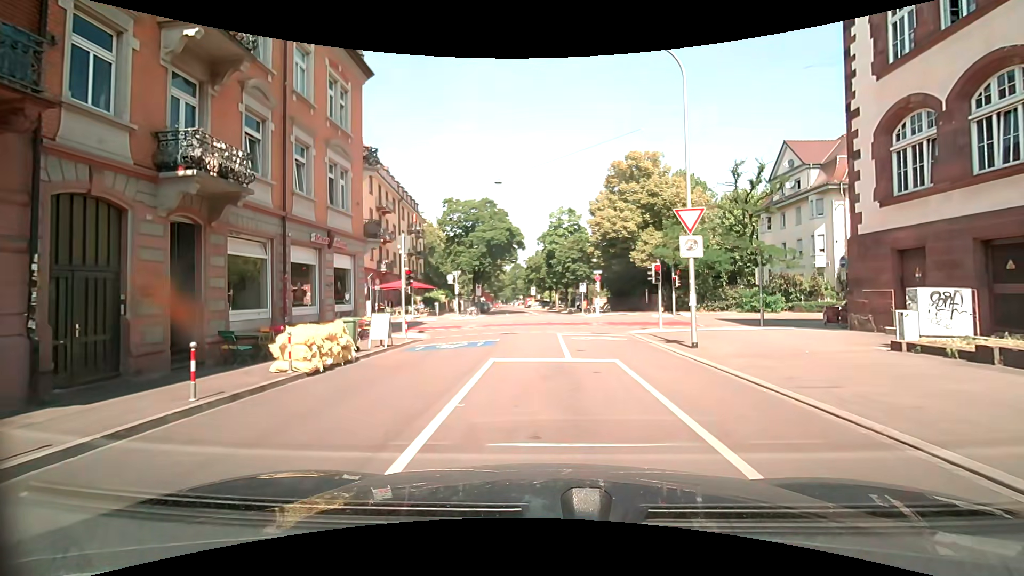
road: residential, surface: asphalt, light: Day
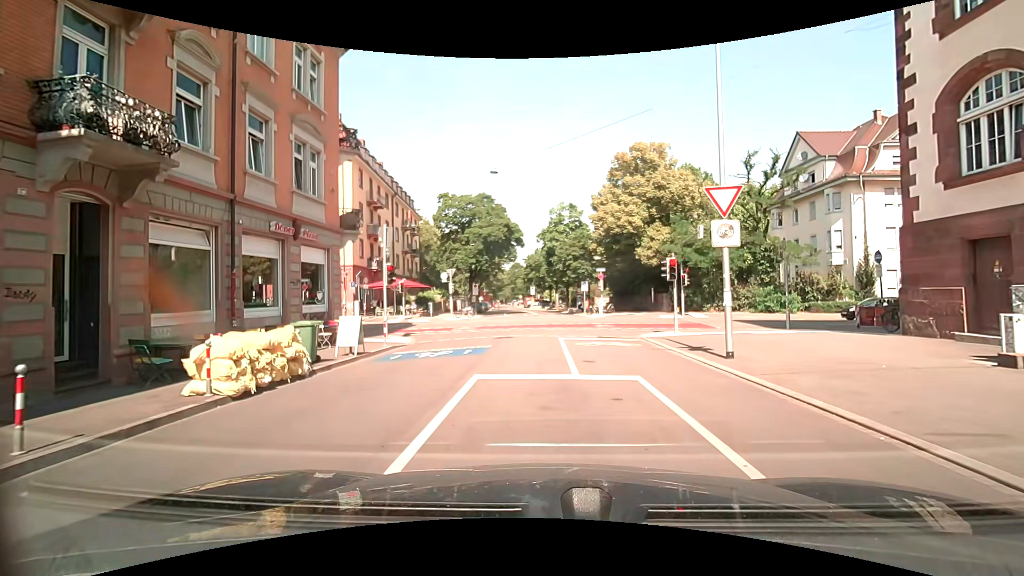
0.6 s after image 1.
(-0.1, +2.6) m; -2°
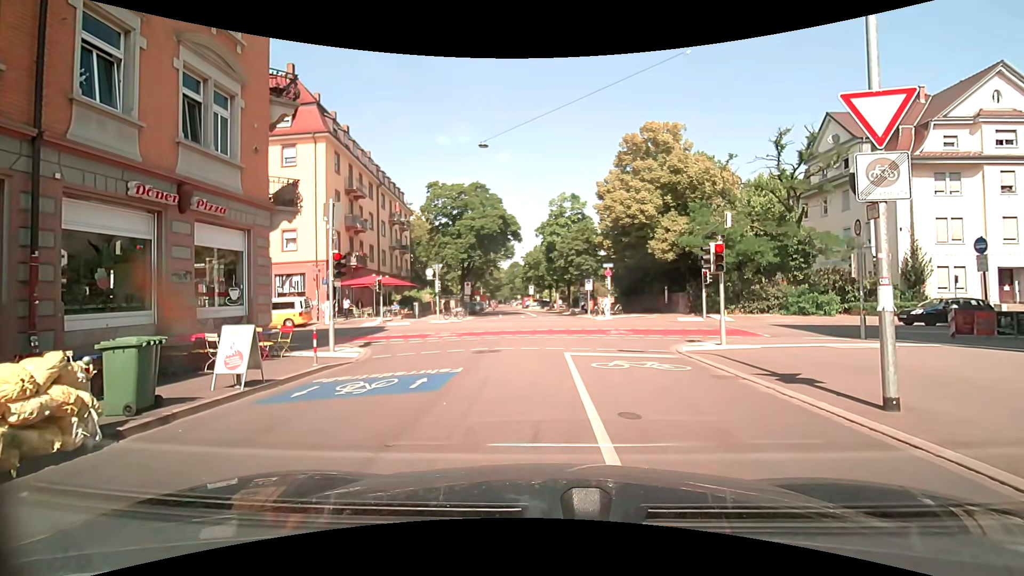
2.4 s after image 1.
(+0.1, +5.0) m; 0°
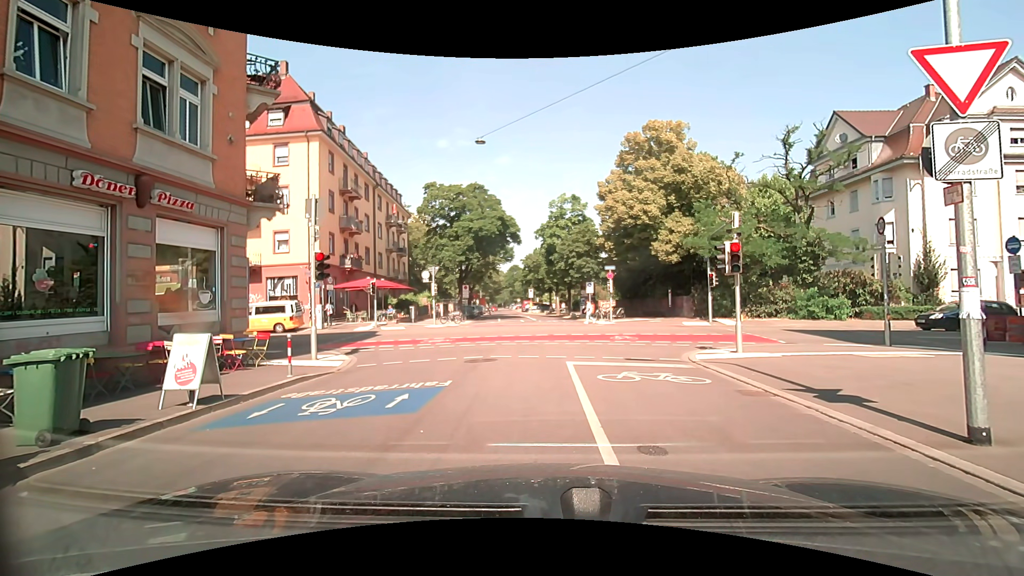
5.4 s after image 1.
(0.0, +1.2) m; 0°
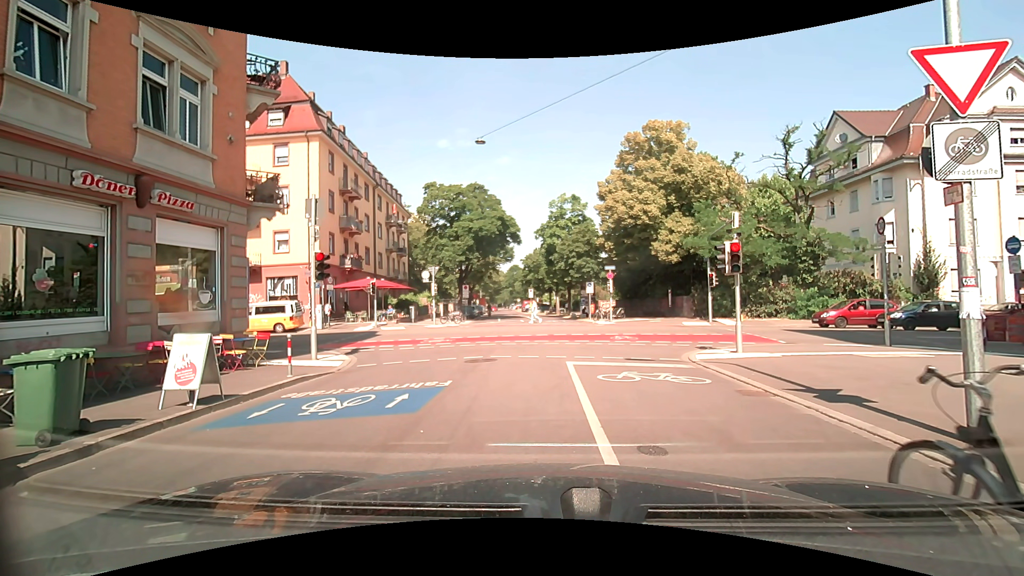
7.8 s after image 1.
(0.0, 0.0) m; 0°
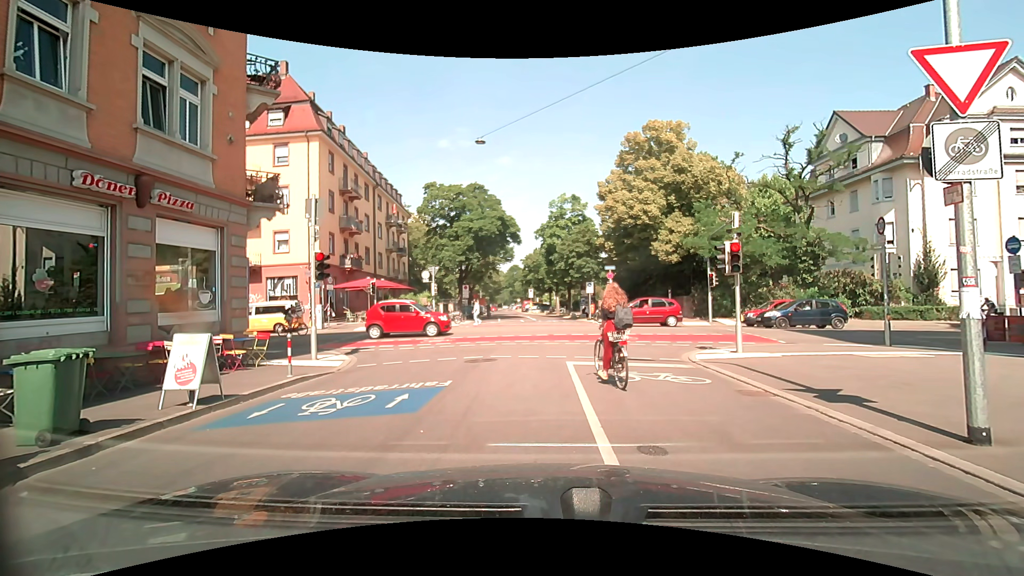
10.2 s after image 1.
(0.0, 0.0) m; 0°
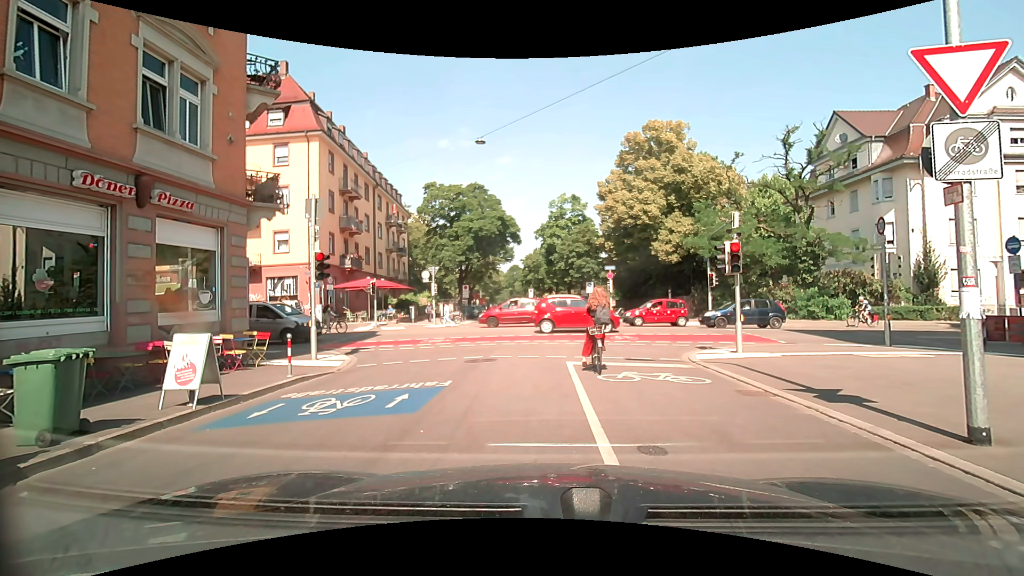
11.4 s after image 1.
(0.0, 0.0) m; 0°
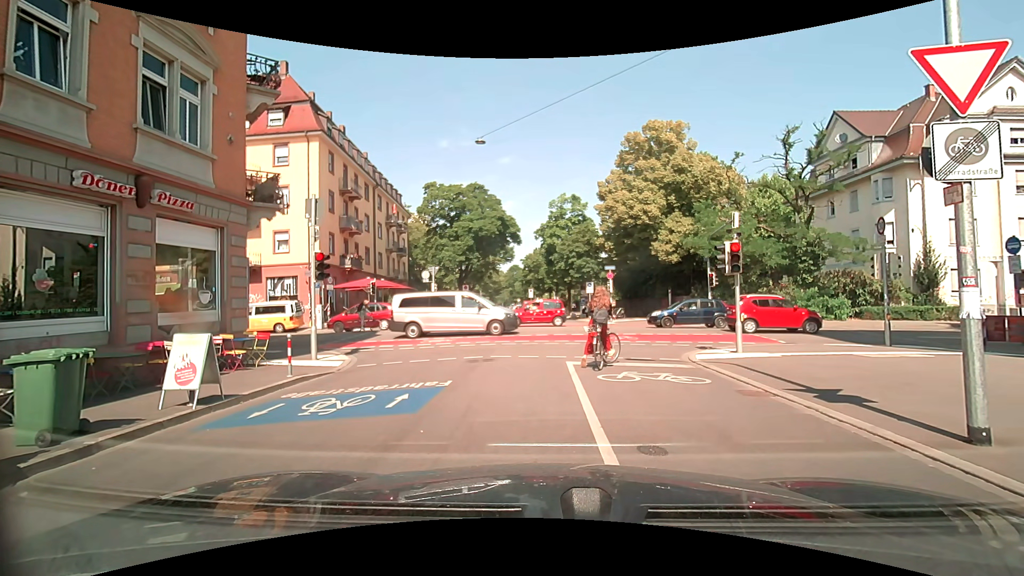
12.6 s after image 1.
(0.0, 0.0) m; 0°
